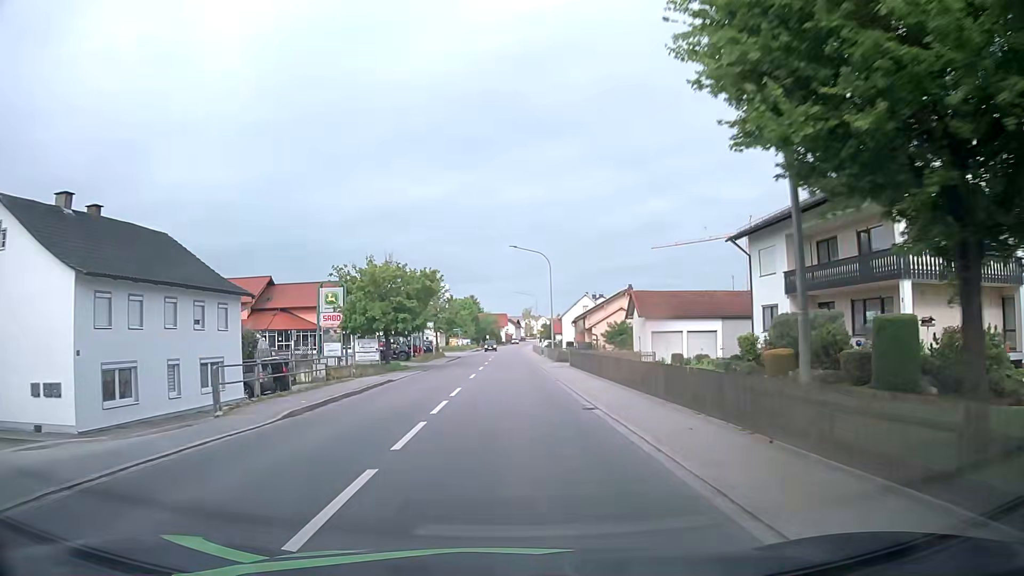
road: primary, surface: asphalt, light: Day
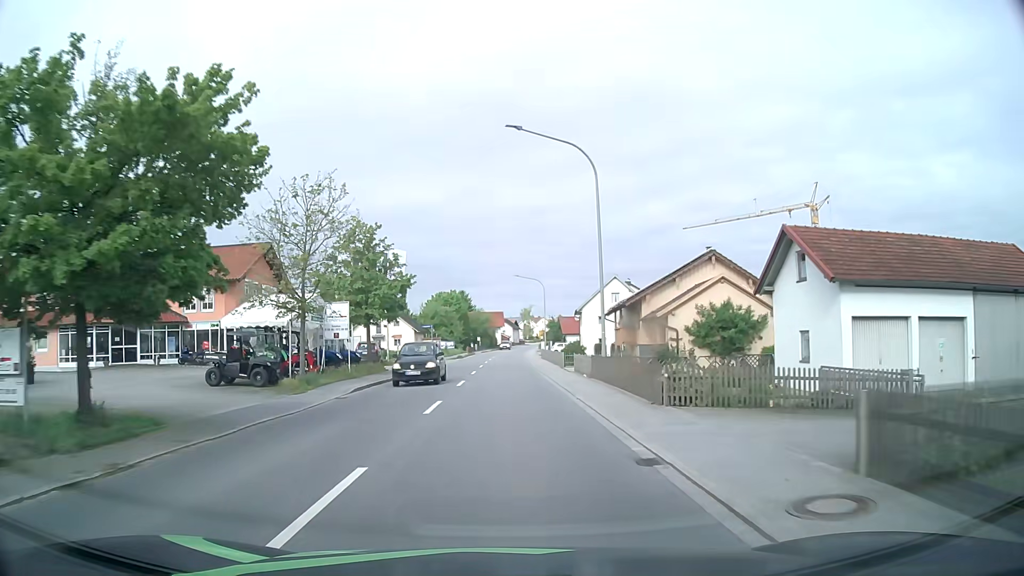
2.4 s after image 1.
(+0.2, +31.6) m; 0°
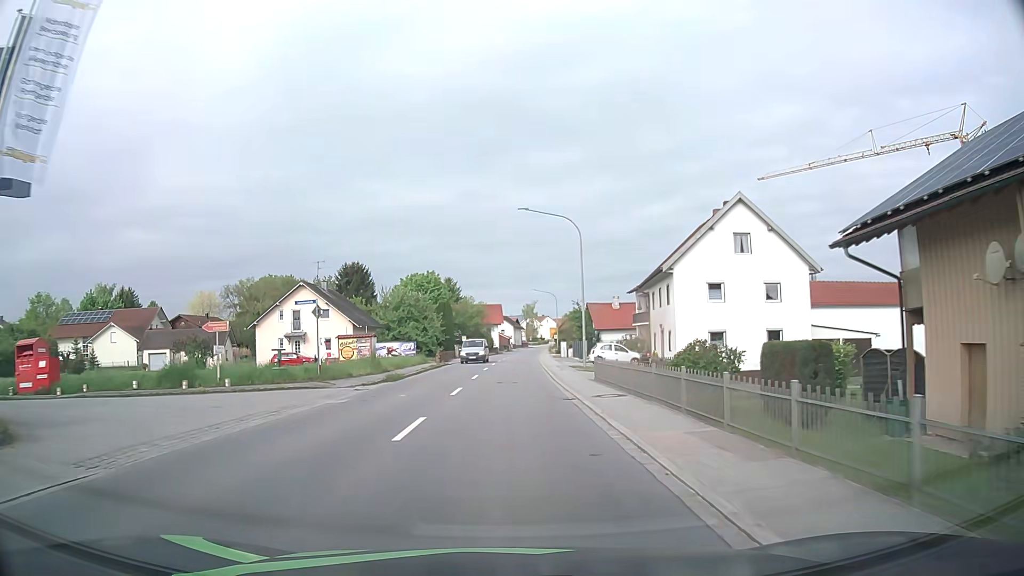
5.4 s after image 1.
(0.0, +40.0) m; 0°
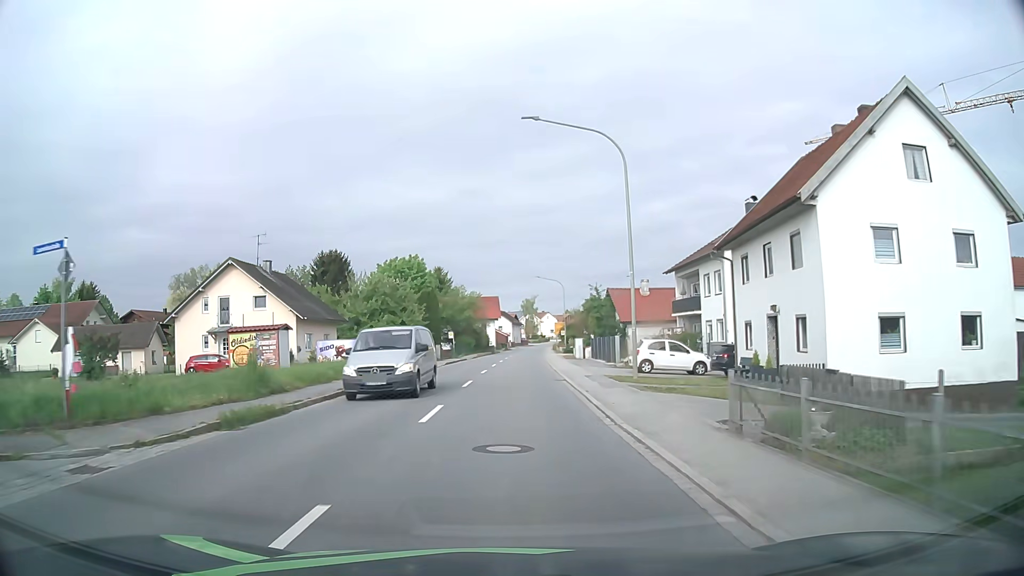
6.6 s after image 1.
(+0.1, +16.1) m; 0°
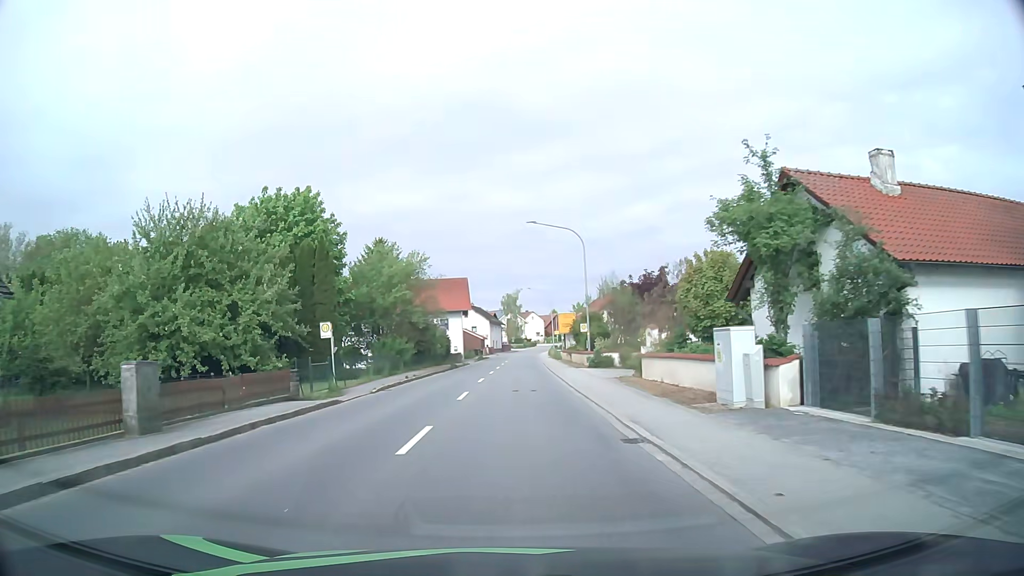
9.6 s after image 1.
(+0.7, +39.2) m; +2°
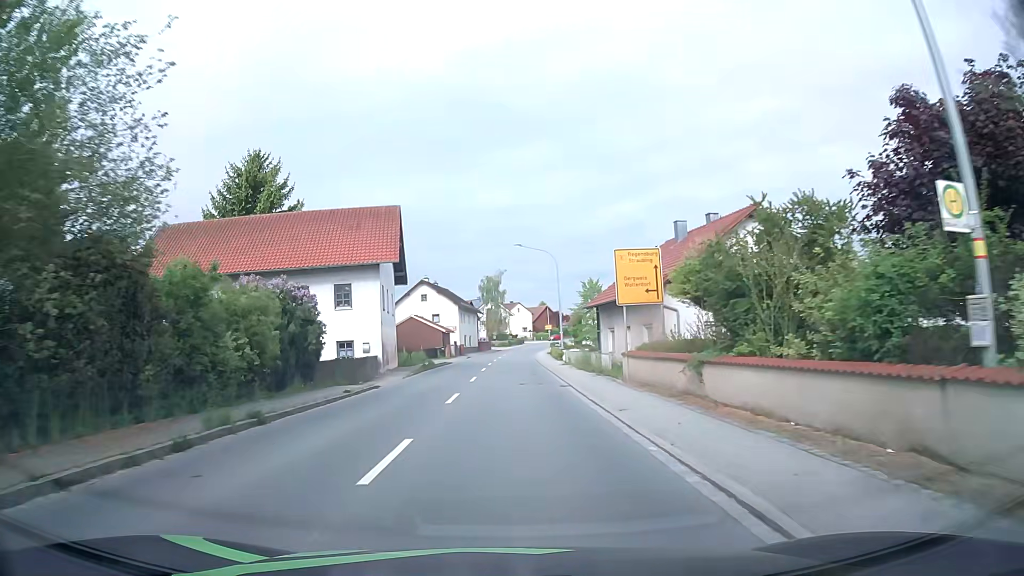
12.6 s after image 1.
(+0.5, +38.0) m; +1°
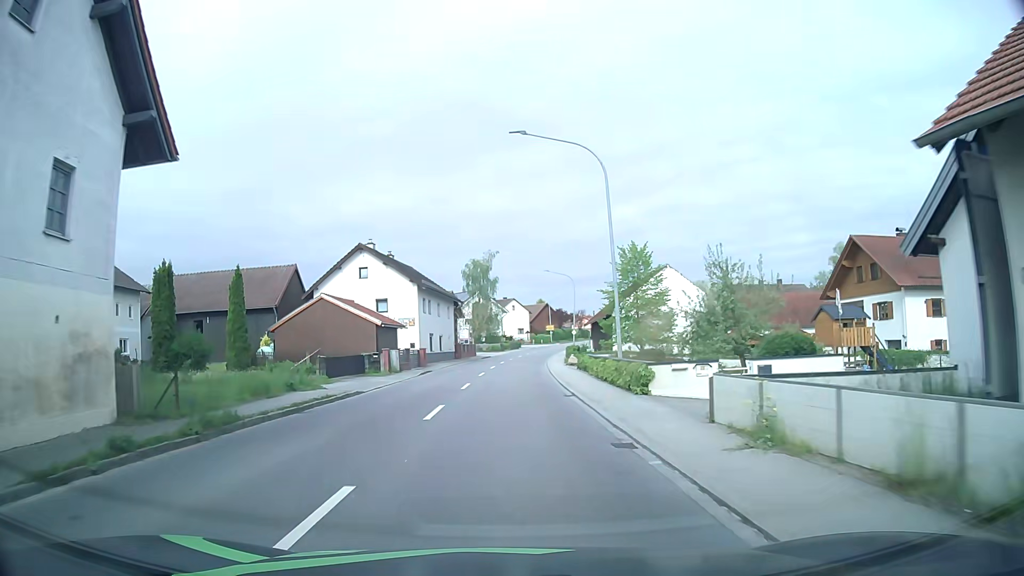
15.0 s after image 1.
(+0.2, +30.4) m; +1°
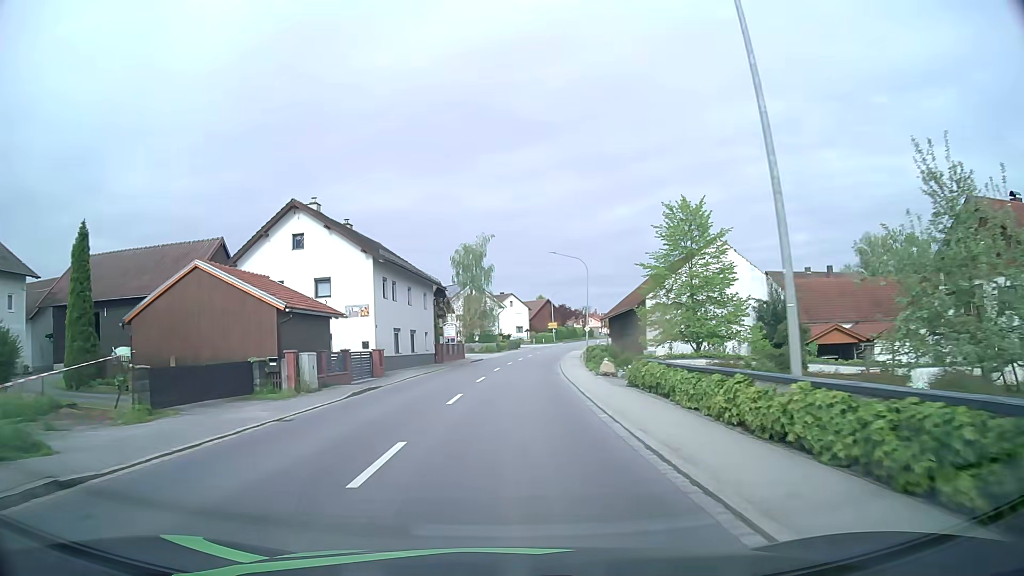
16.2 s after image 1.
(+0.1, +15.1) m; 0°
(0, +10) (0, +20) (+1, +30) (+1, +40) (+2, +50) (+3, +60) (+5, +70) (+6, +80) (+8, +89) (+10, +99) m
